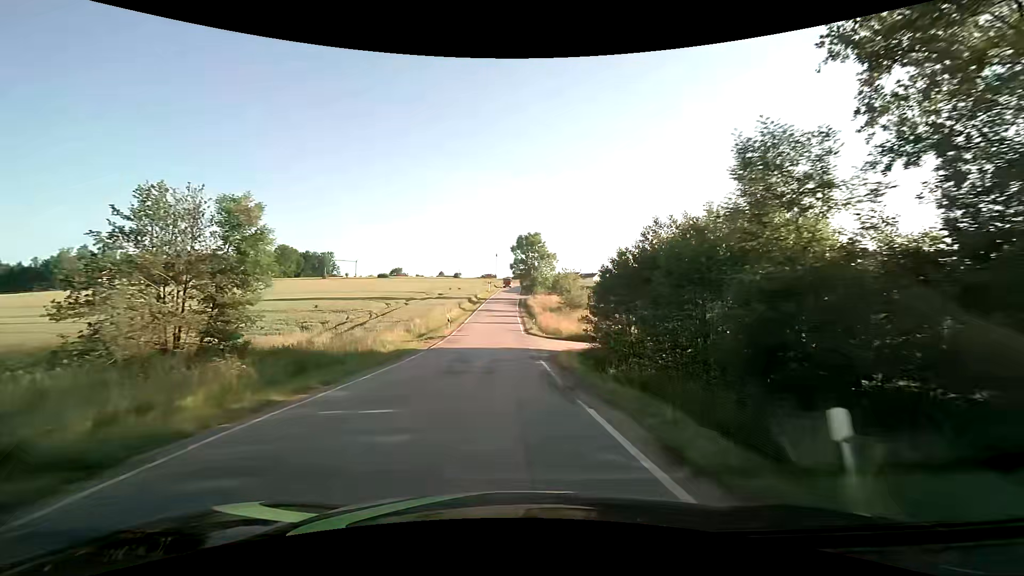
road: secondary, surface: asphalt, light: Day
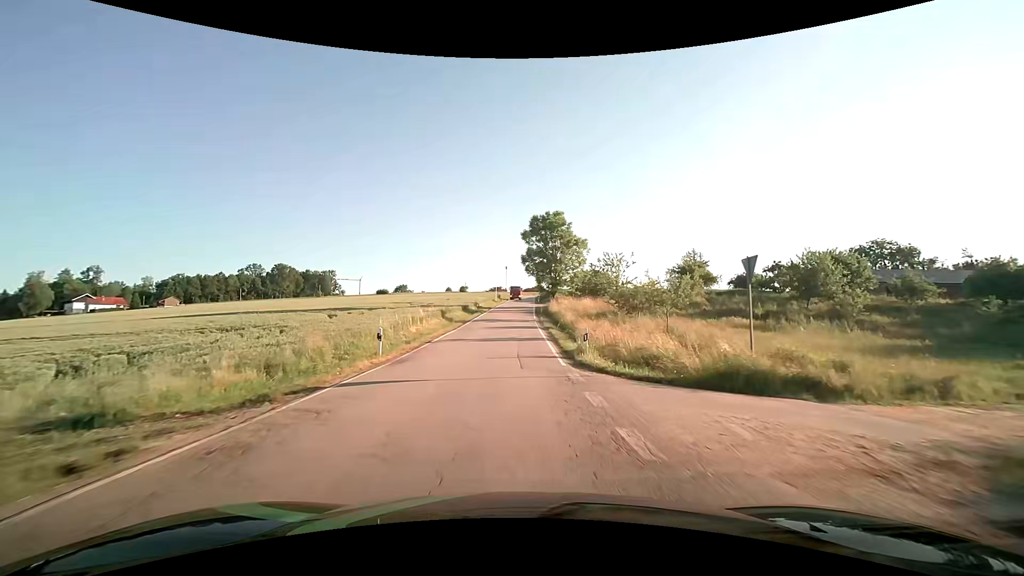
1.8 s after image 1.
(-0.5, +24.8) m; -1°
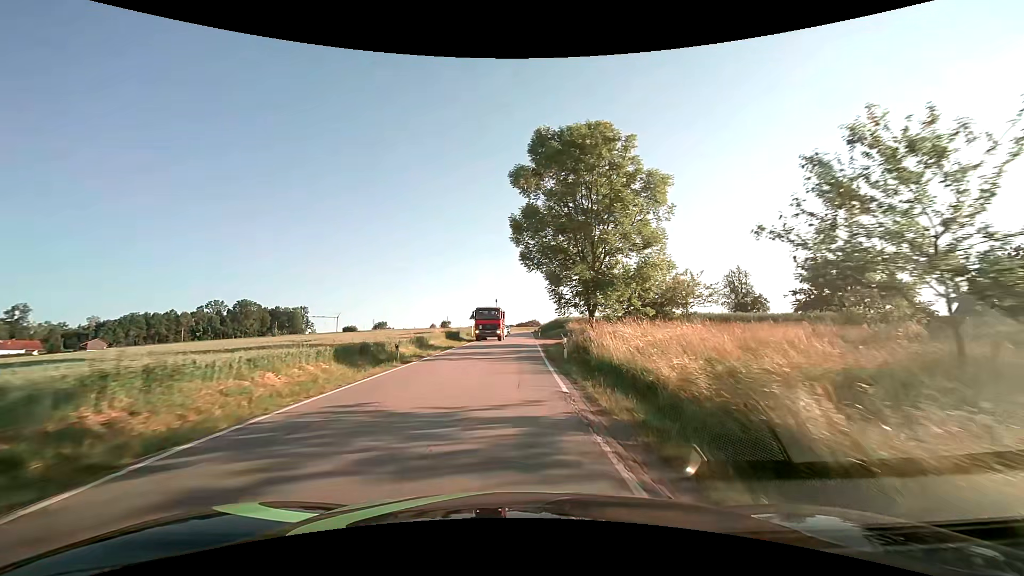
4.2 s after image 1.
(+0.2, +35.2) m; +1°
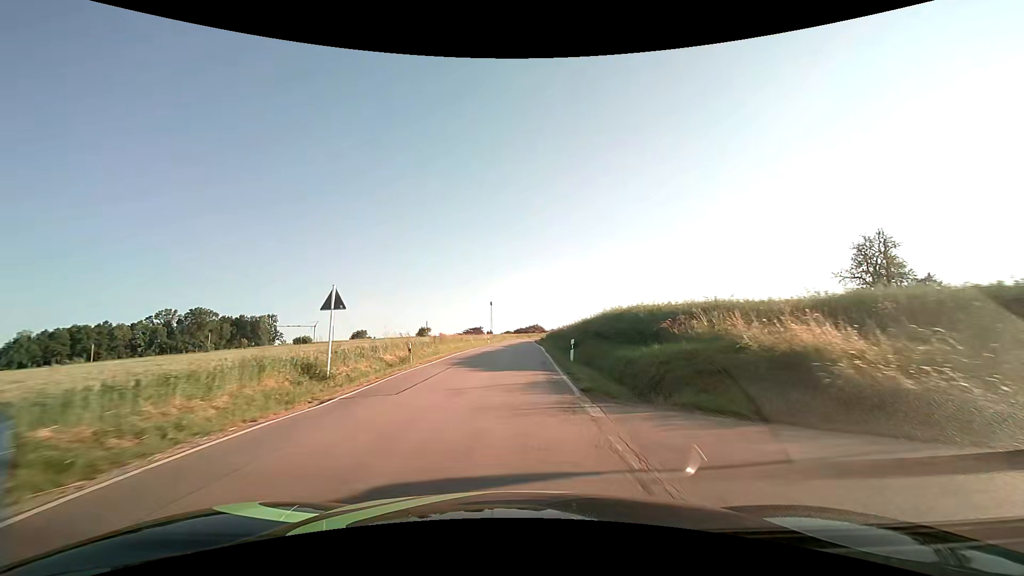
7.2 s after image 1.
(+0.6, +43.6) m; 0°
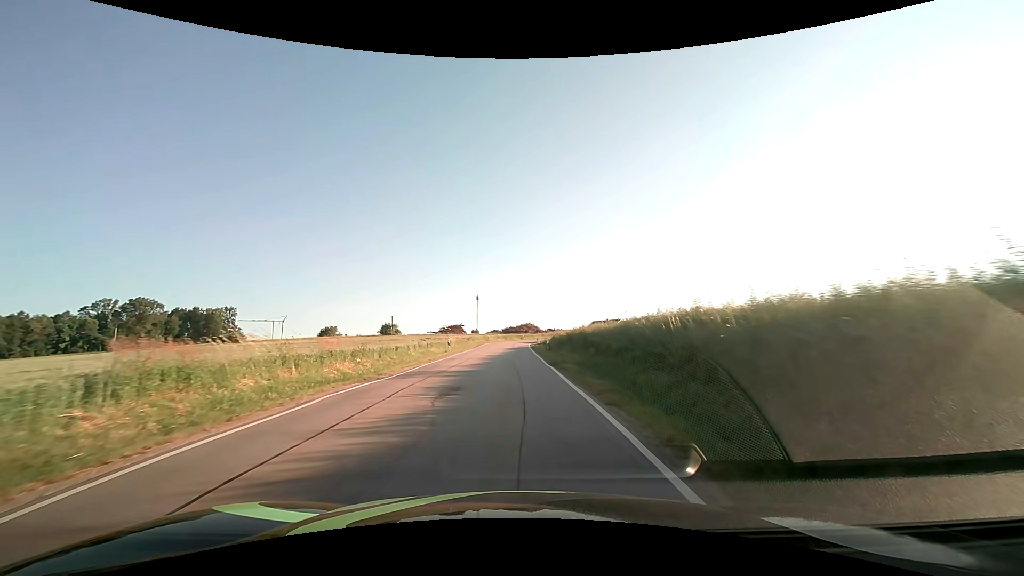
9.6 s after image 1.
(+0.6, +32.9) m; +2°
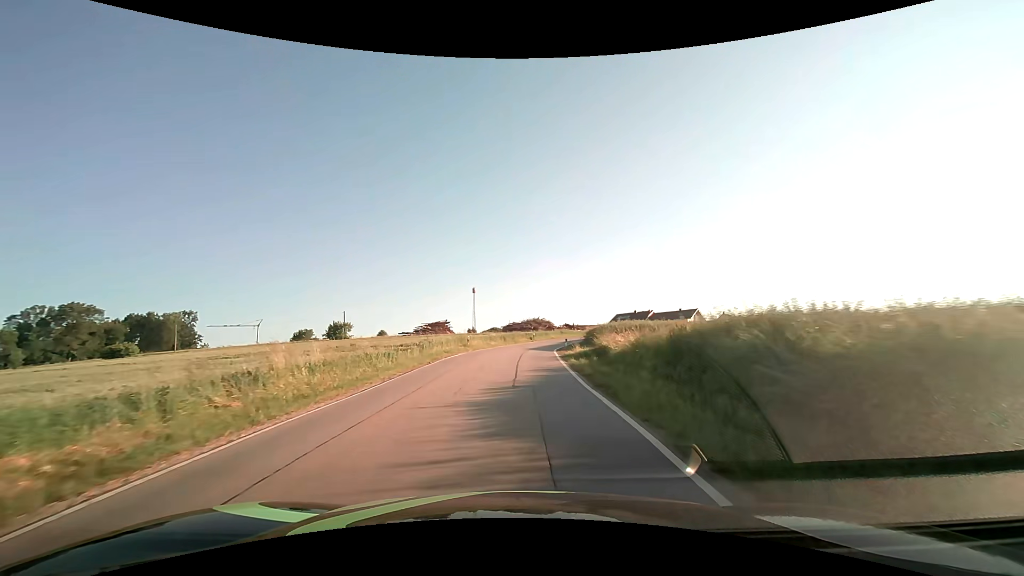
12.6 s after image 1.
(-0.2, +38.4) m; 0°
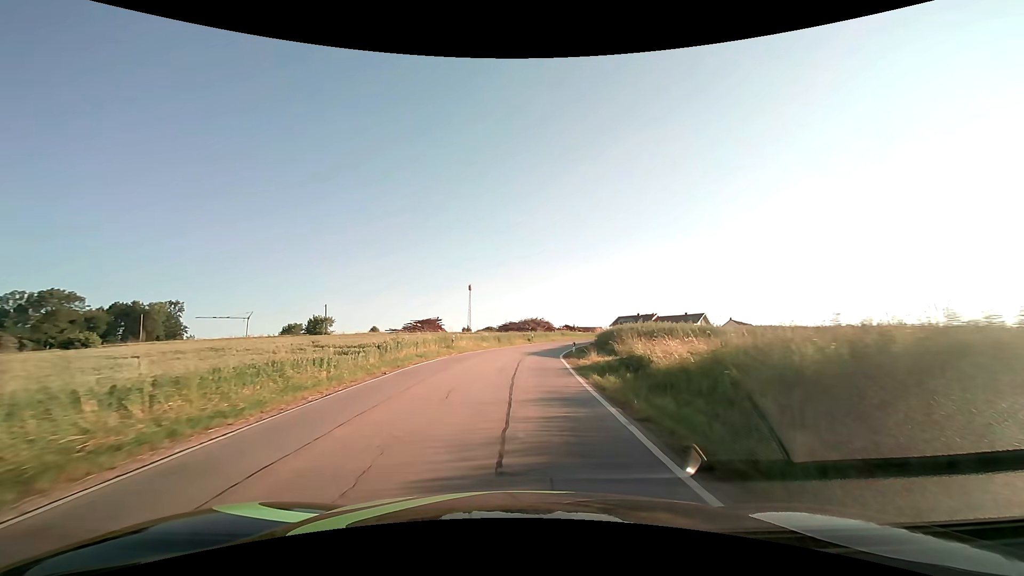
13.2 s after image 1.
(-0.1, +7.4) m; 0°
